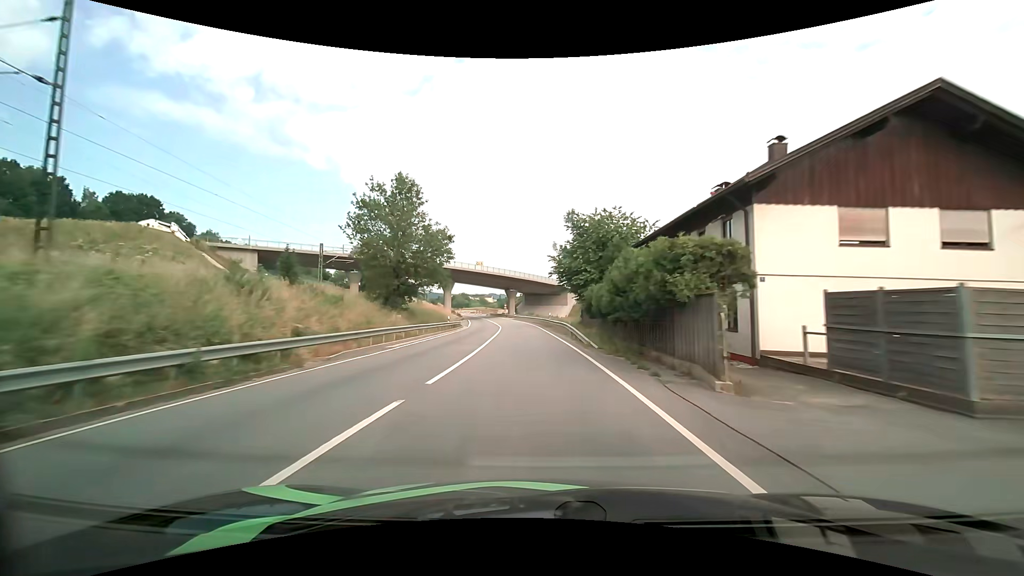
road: primary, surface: asphalt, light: Day
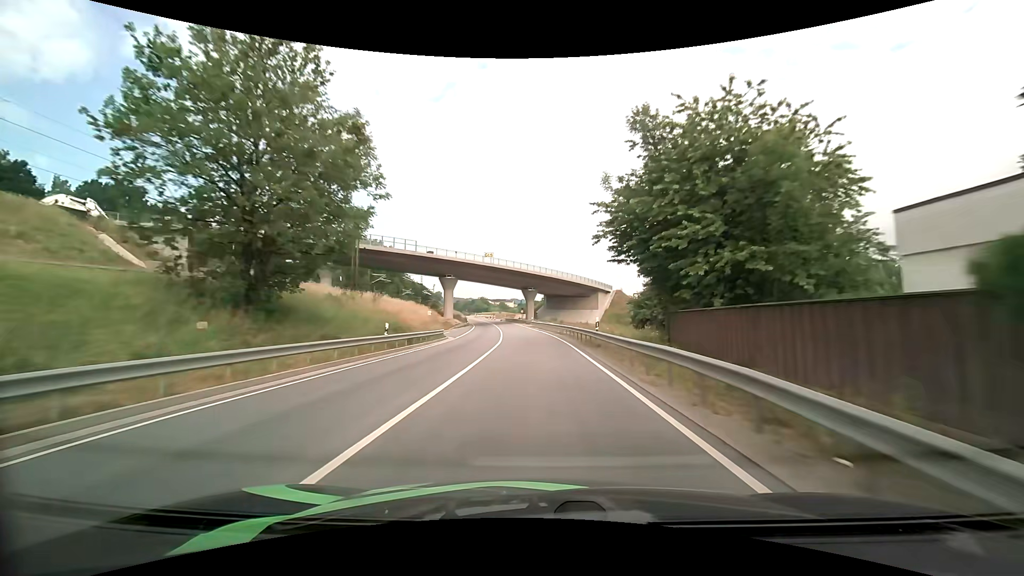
(-0.5, +24.9) m; -2°
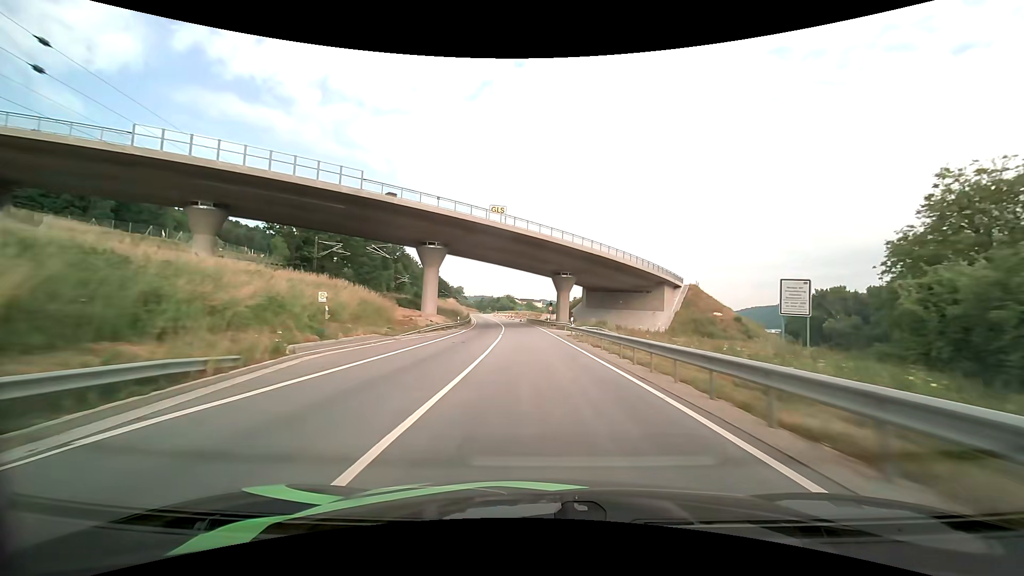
(-1.3, +37.7) m; -3°
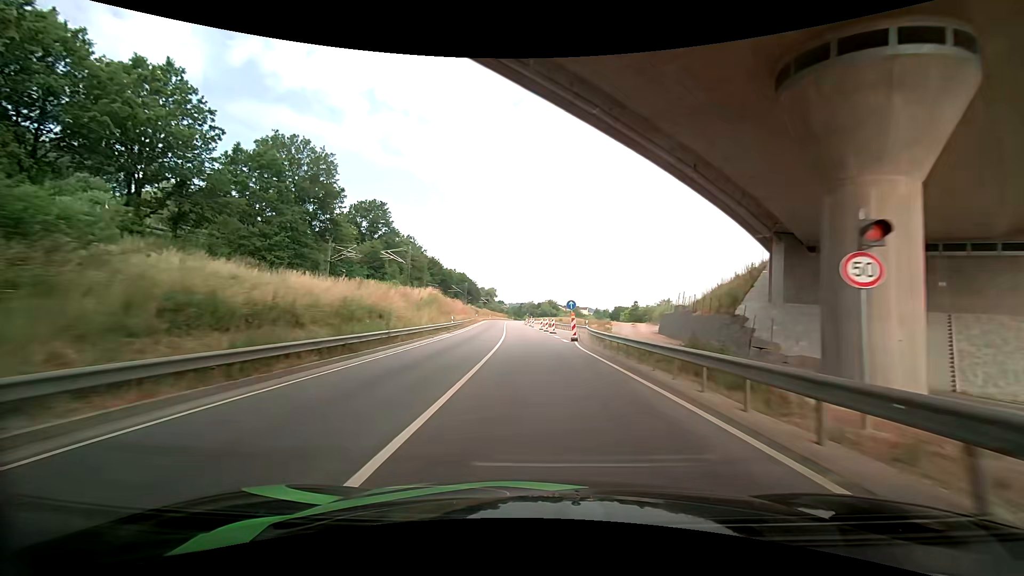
(-2.6, +60.4) m; -4°
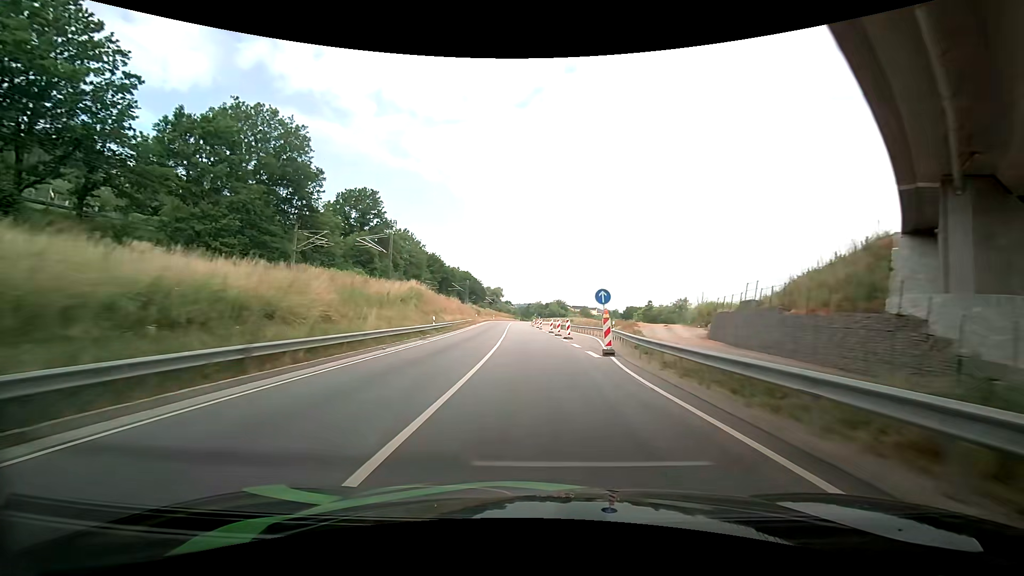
(-0.1, +11.7) m; -1°
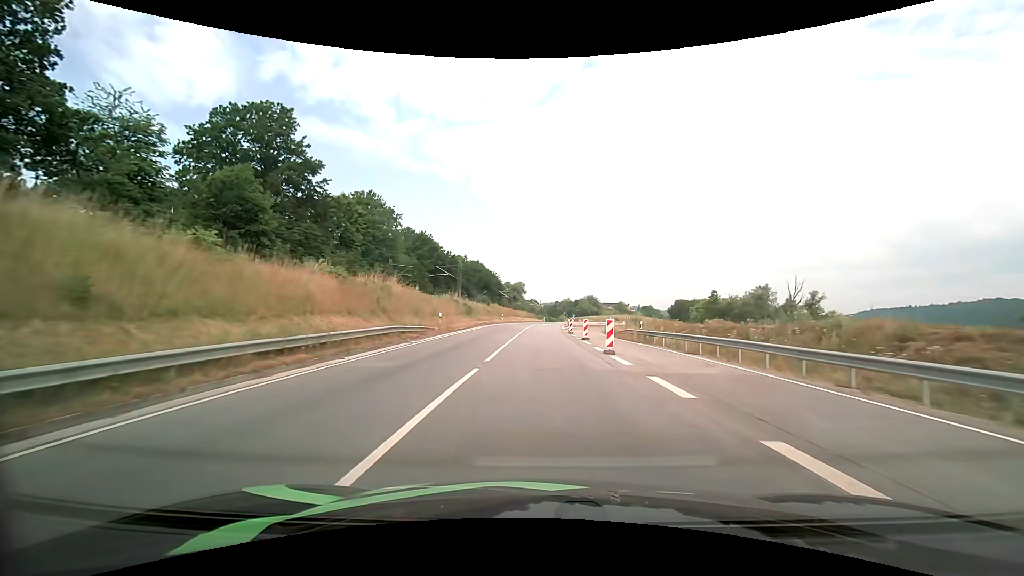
(-1.5, +44.8) m; -4°
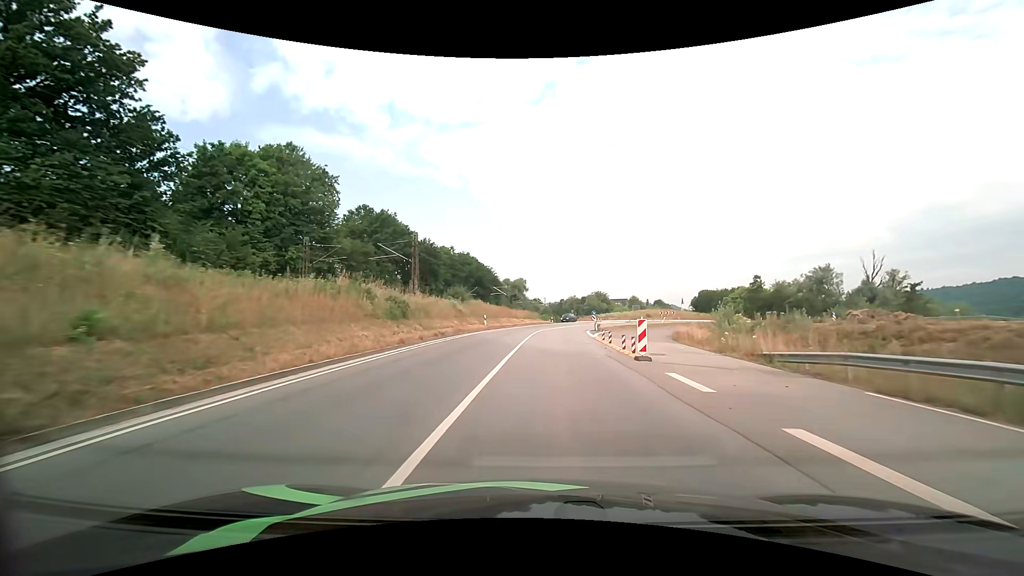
(-0.2, +28.9) m; 0°
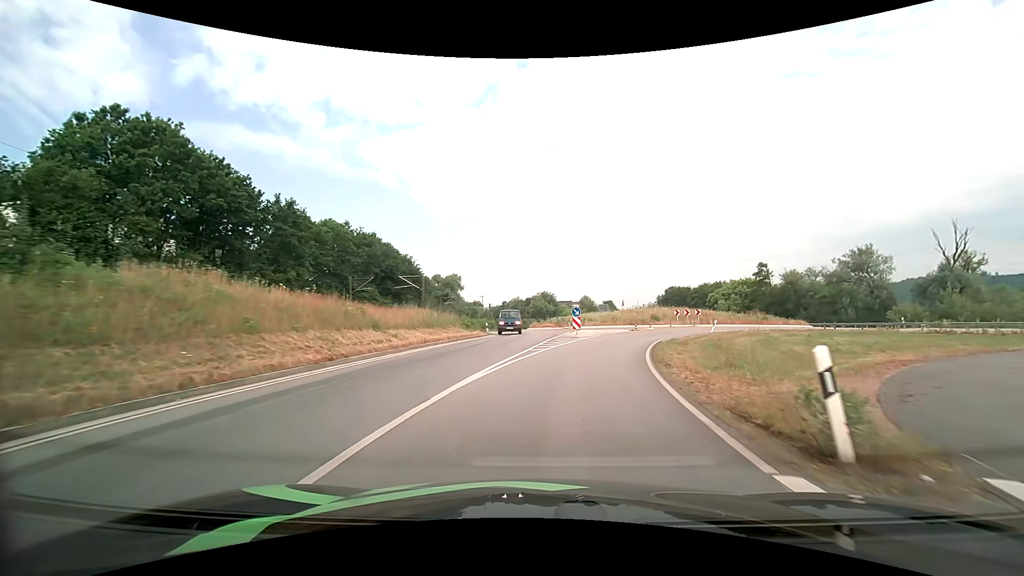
(+1.3, +39.3) m; +6°
(0, +10) (+2, +20) (+5, +29) (+10, +38) (+18, +44) (+26, +50) (+32, +58) (+35, +67) (+33, +77) (+30, +86) m
